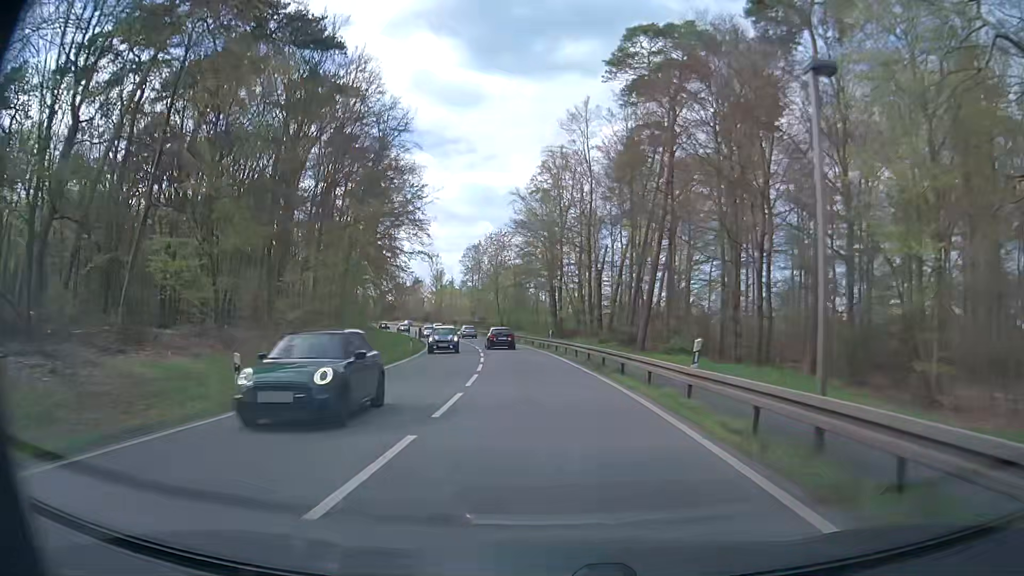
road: primary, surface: asphalt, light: Day
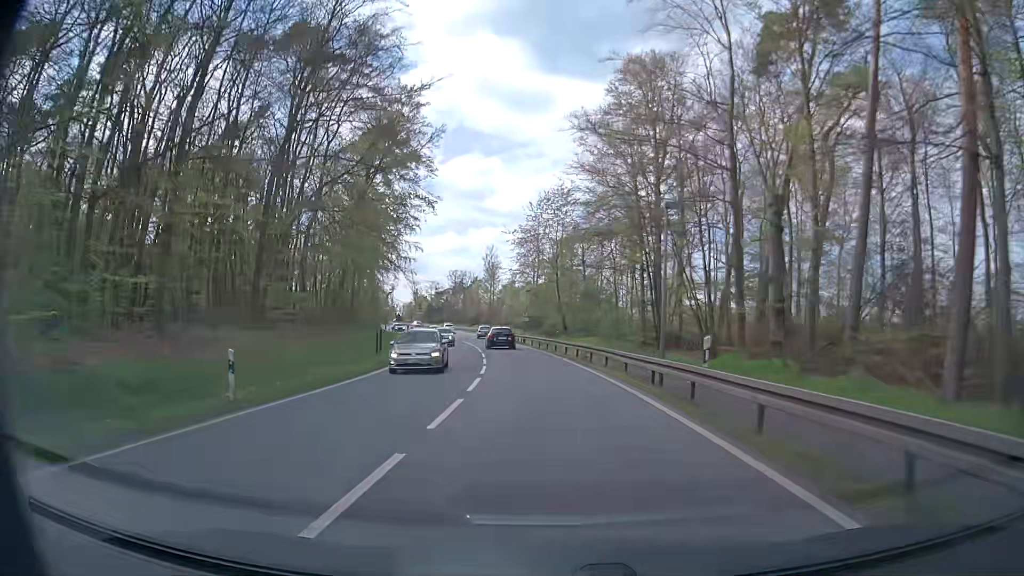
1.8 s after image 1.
(-1.6, +31.6) m; -6°
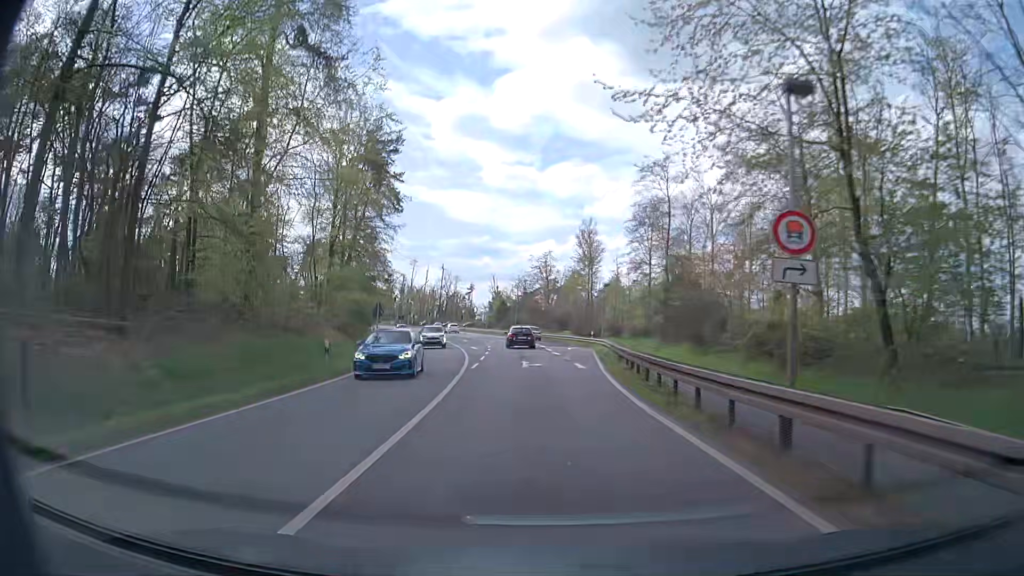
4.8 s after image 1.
(-4.2, +51.0) m; -8°
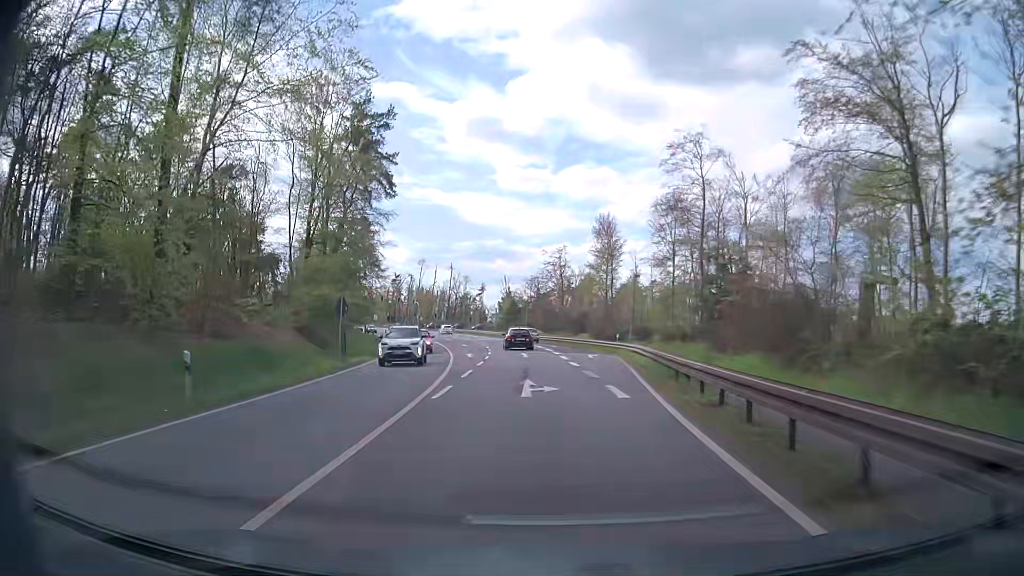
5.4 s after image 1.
(-0.2, +10.0) m; -2°
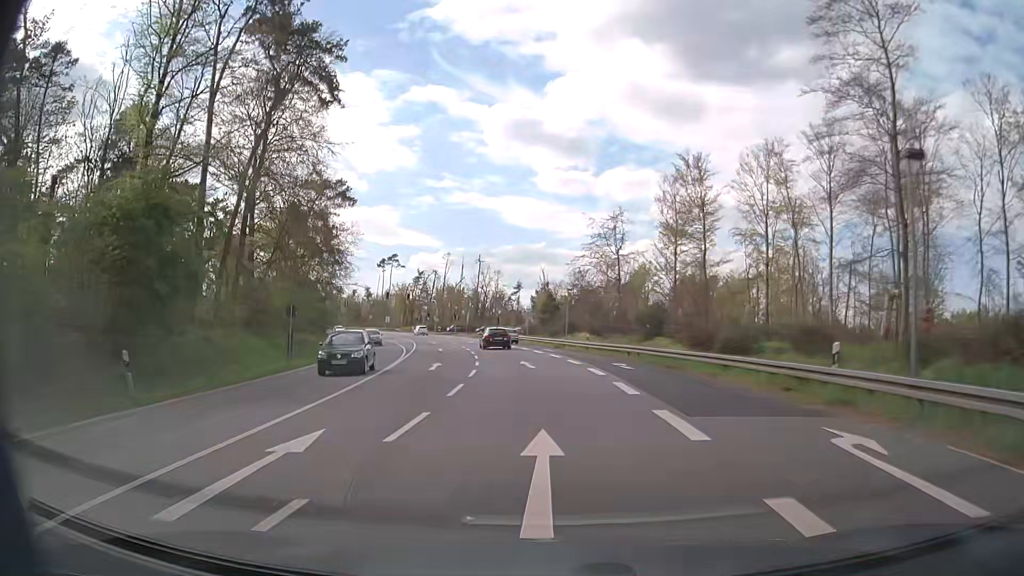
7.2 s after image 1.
(-0.7, +29.5) m; -3°
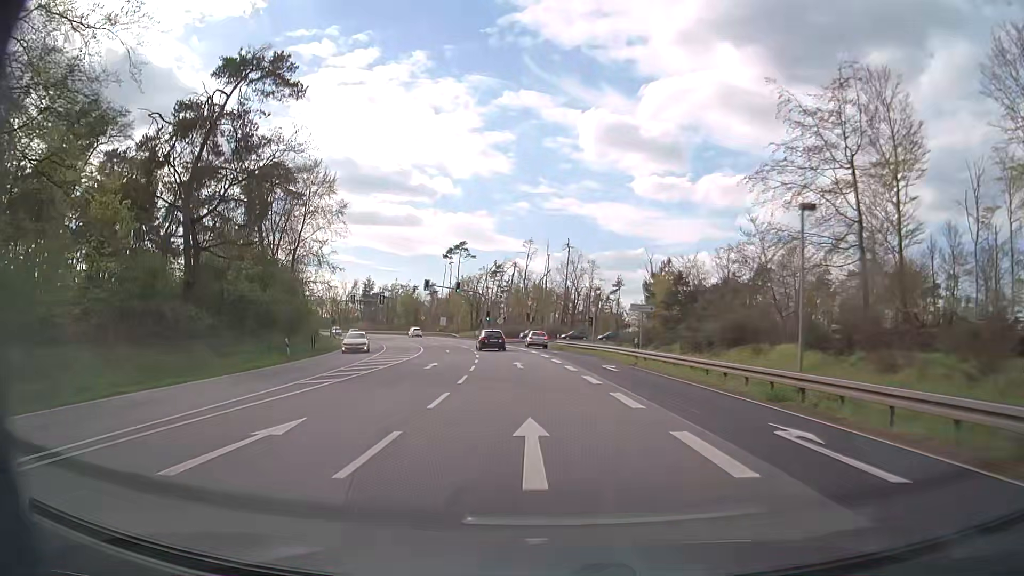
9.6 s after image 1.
(-2.3, +38.3) m; -8°
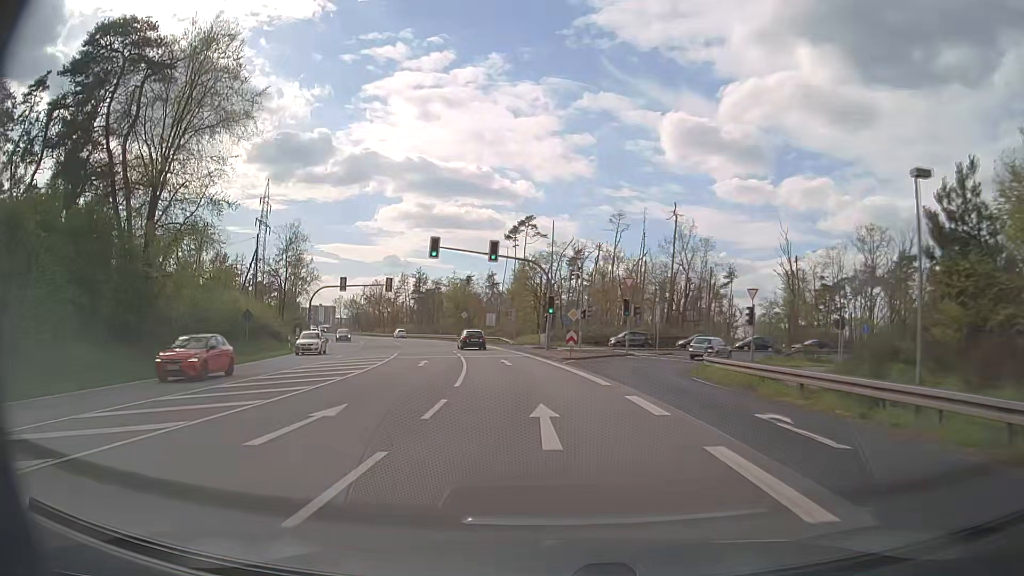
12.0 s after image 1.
(-2.3, +38.0) m; -7°
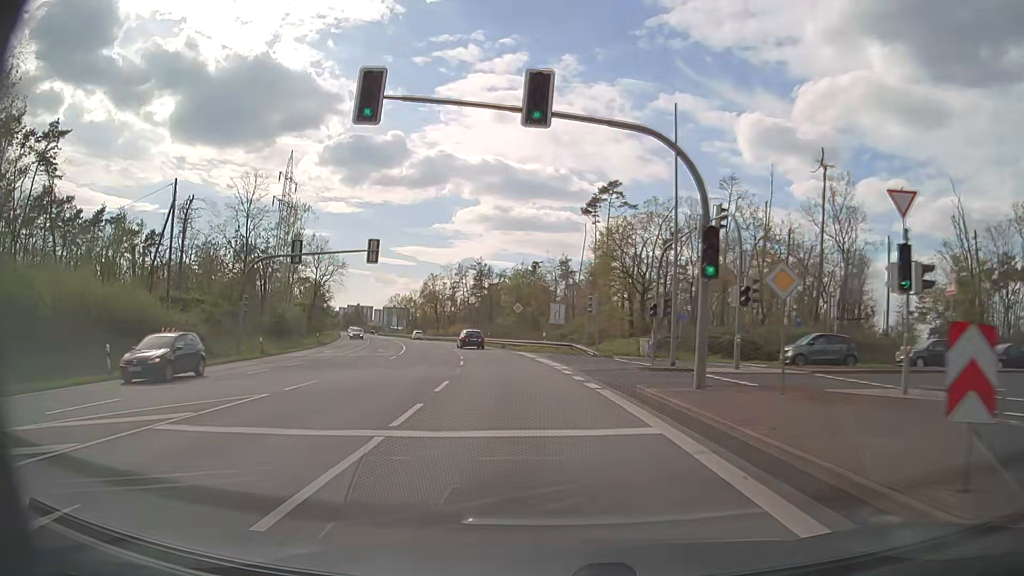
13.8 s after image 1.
(-1.7, +28.5) m; -7°
(0, +10) (-1, +20) (-2, +30) (-3, +40) (-5, +50) (-7, +59) (-10, +69) (-12, +79) (-15, +88) (-18, +98) m
